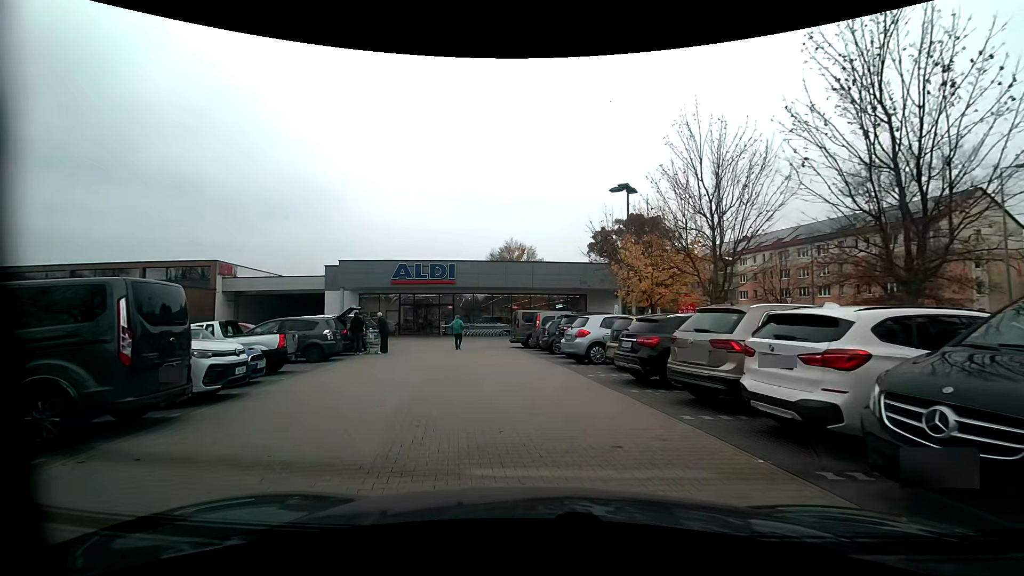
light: Day
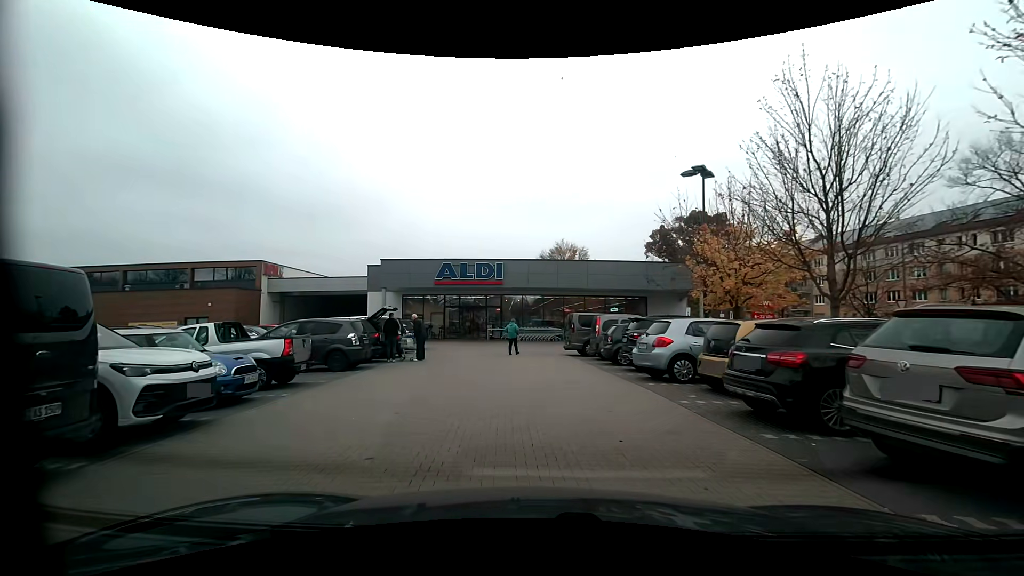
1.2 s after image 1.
(-0.2, +3.1) m; -5°
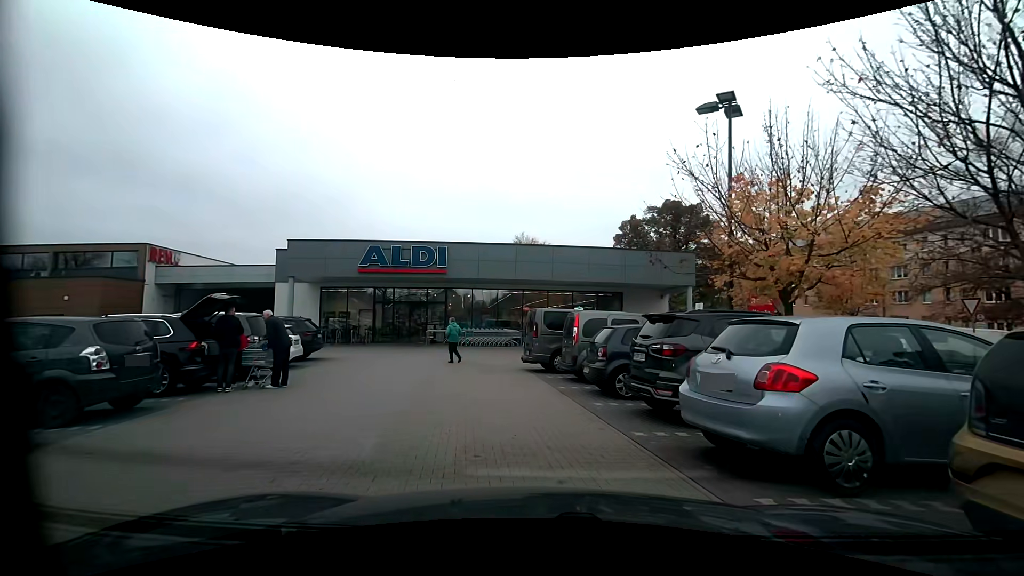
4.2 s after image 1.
(+0.2, +7.4) m; +2°
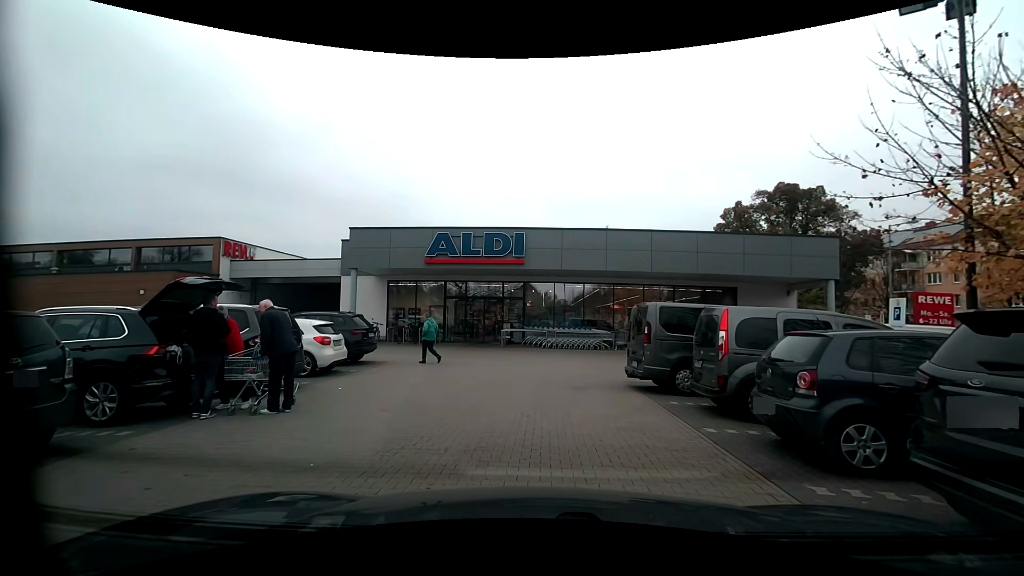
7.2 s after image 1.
(-0.1, +4.1) m; -8°
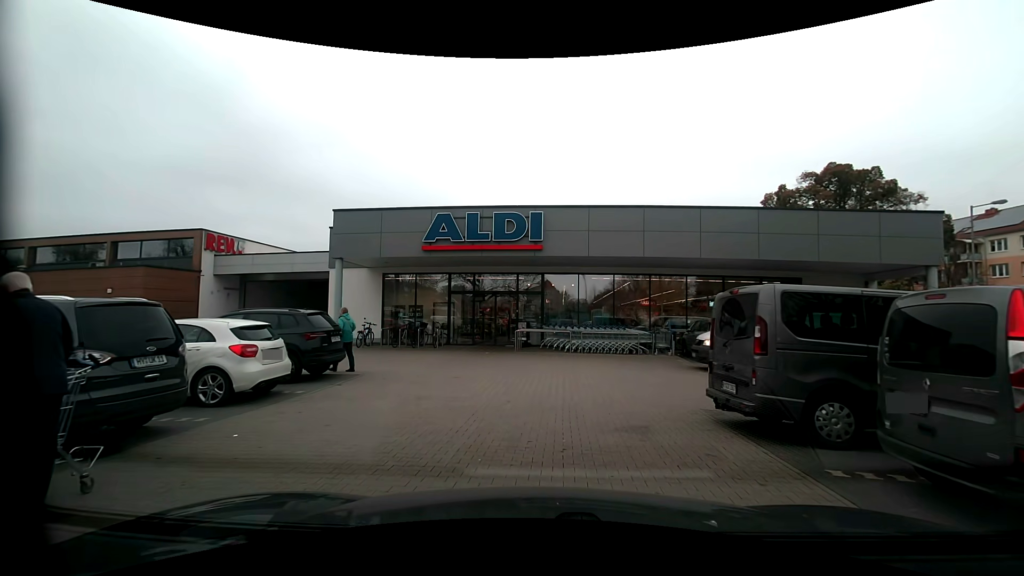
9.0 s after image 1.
(0.0, +4.6) m; -1°
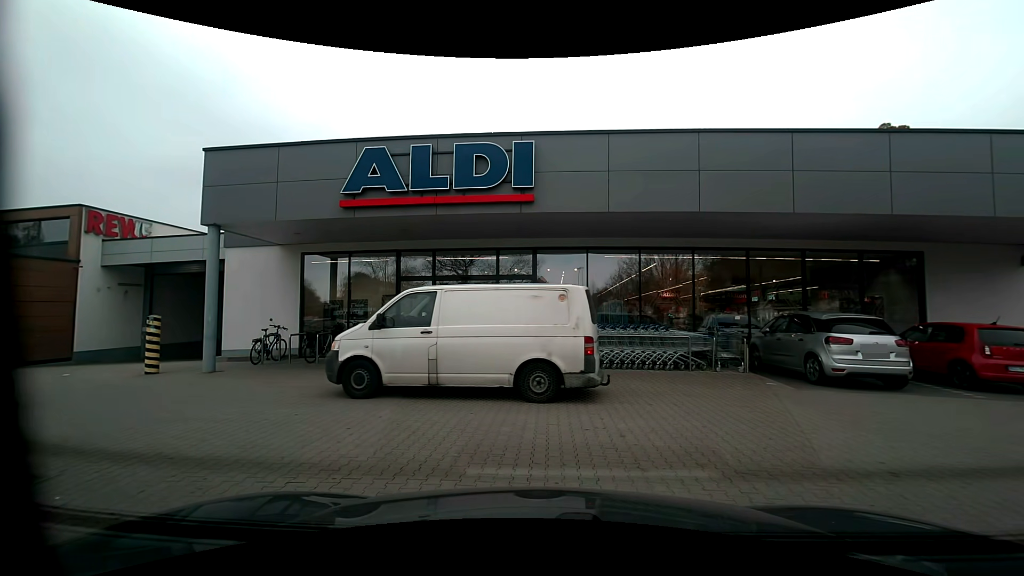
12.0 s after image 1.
(+0.1, +7.5) m; 0°
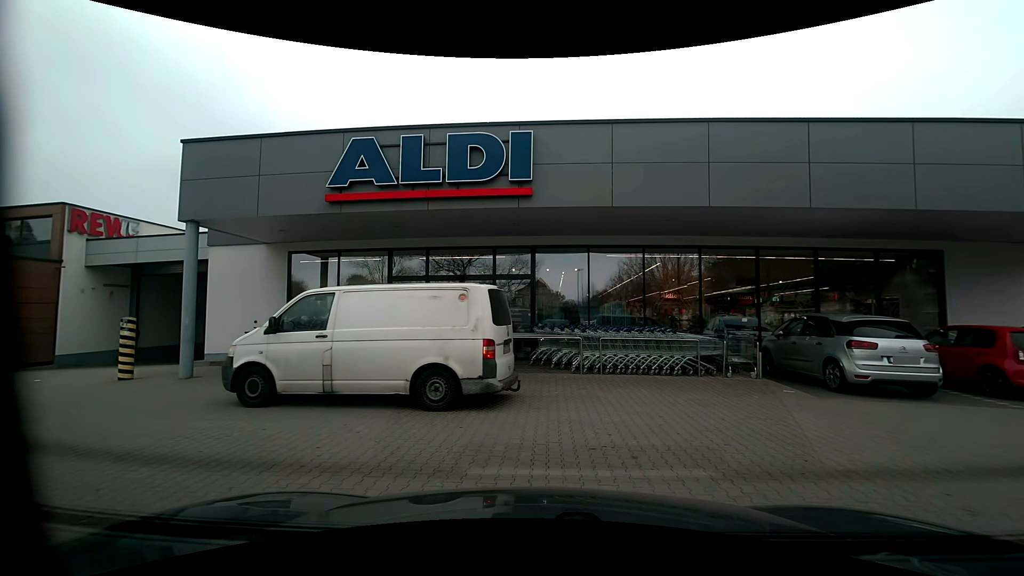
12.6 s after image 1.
(0.0, +0.8) m; 0°
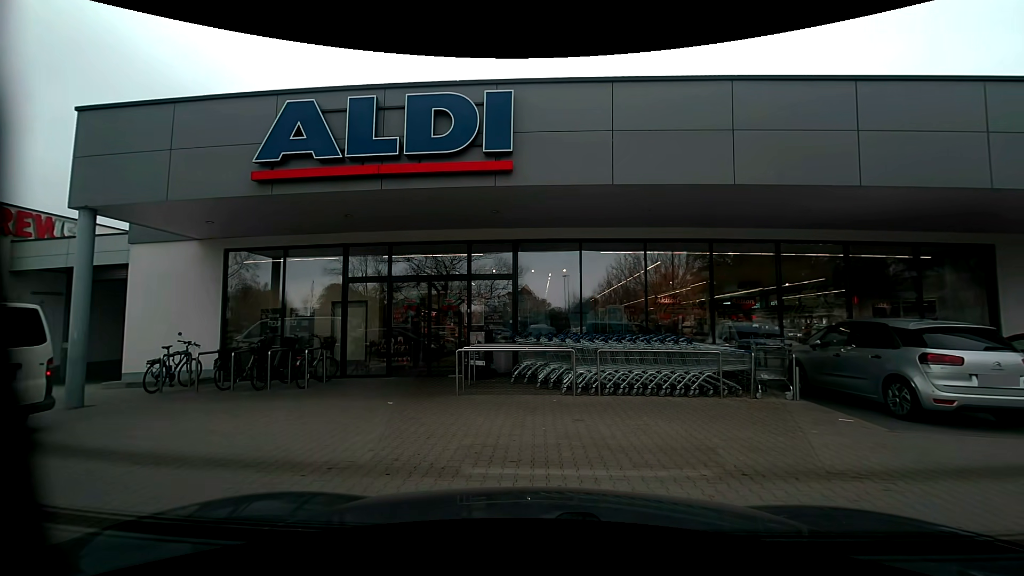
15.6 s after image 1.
(0.0, +2.5) m; +2°
